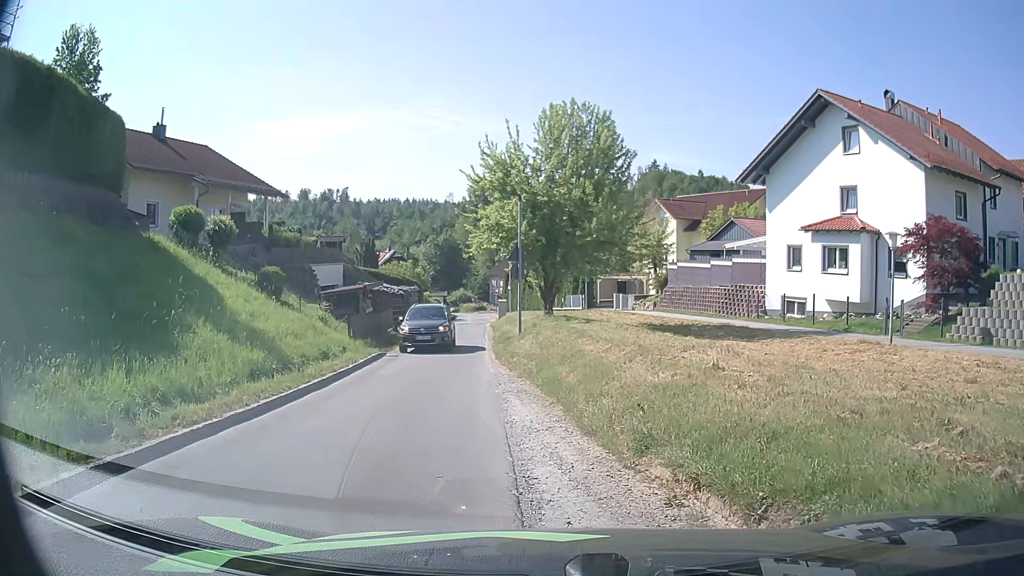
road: residential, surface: asphalt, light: Day
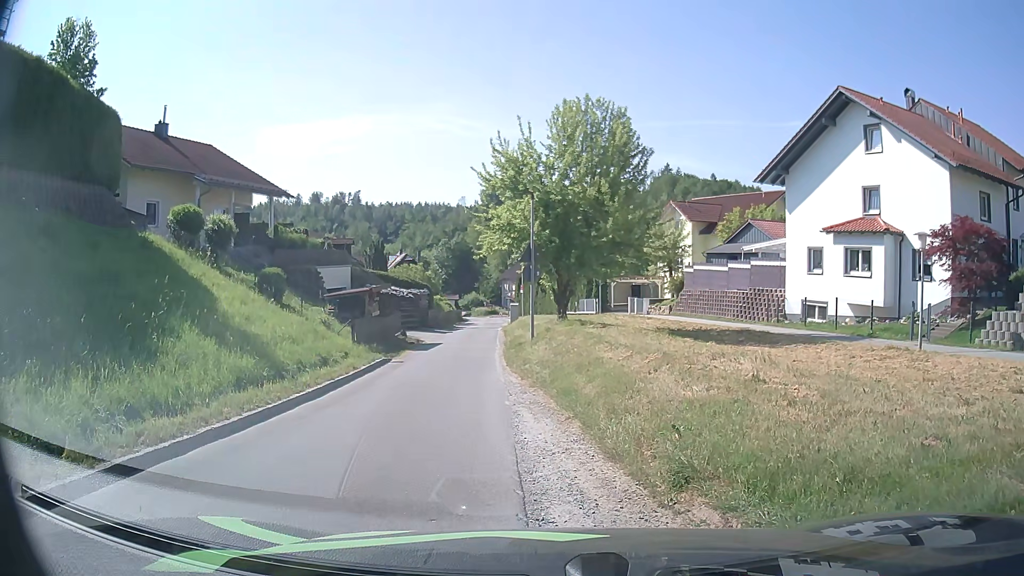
(0.0, +1.1) m; 0°
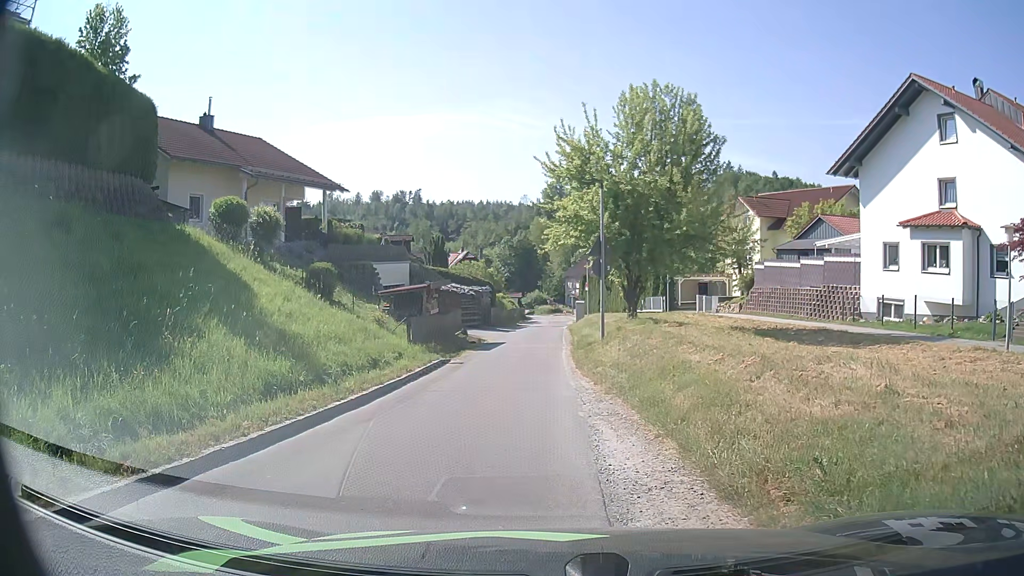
(-0.1, +1.7) m; -6°
